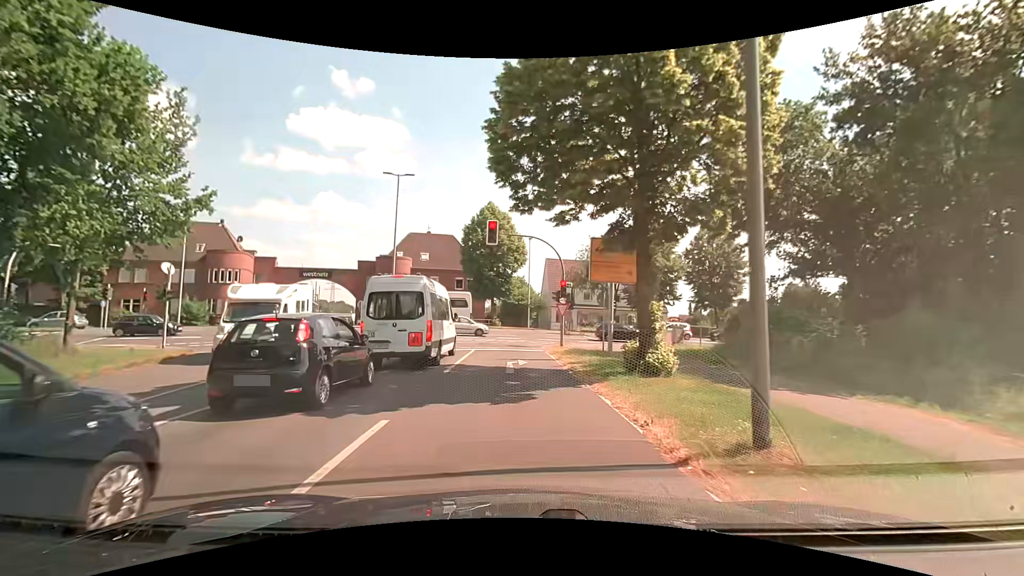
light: Day
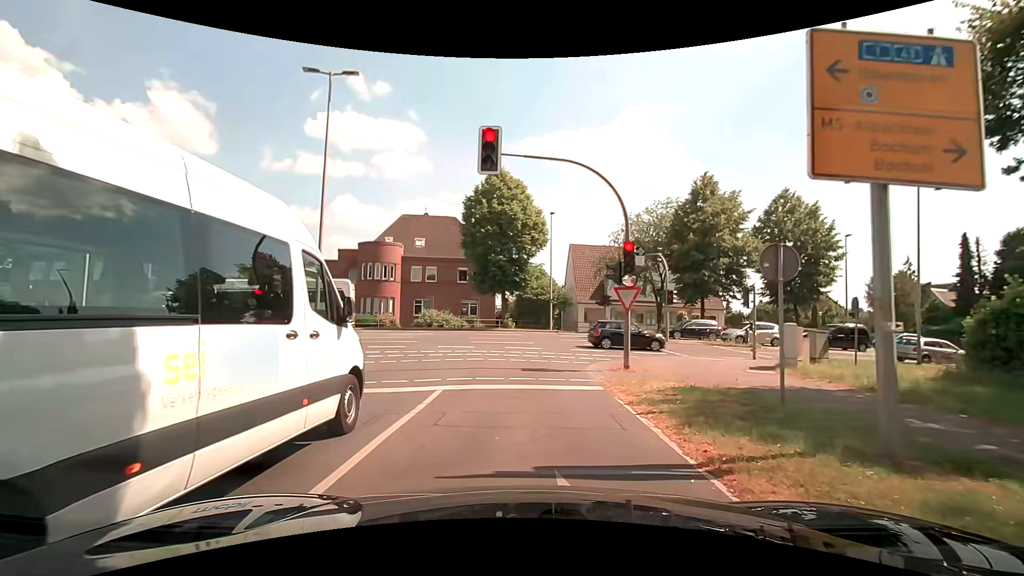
(-0.1, +13.0) m; -2°
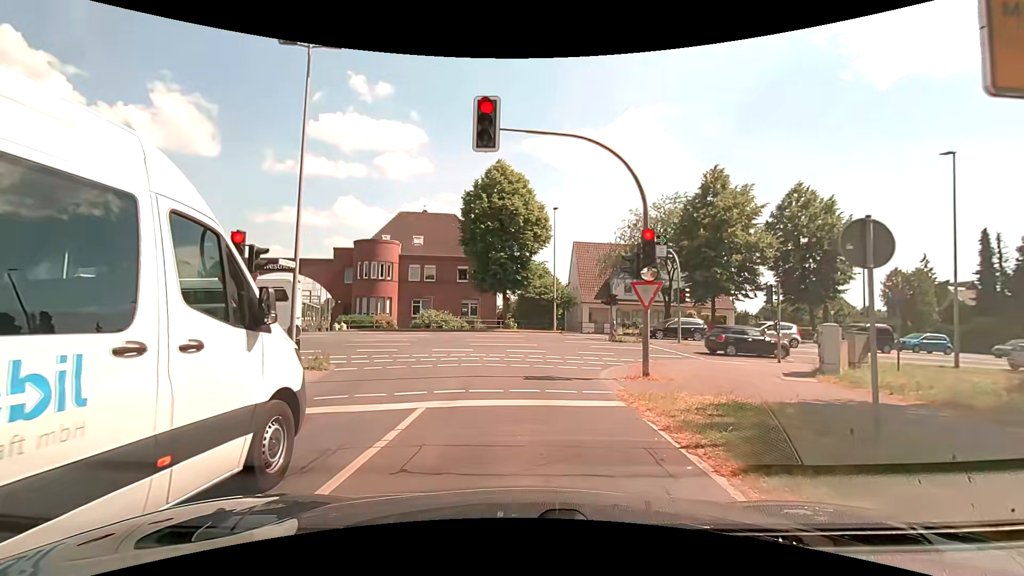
(0.0, +1.9) m; +1°
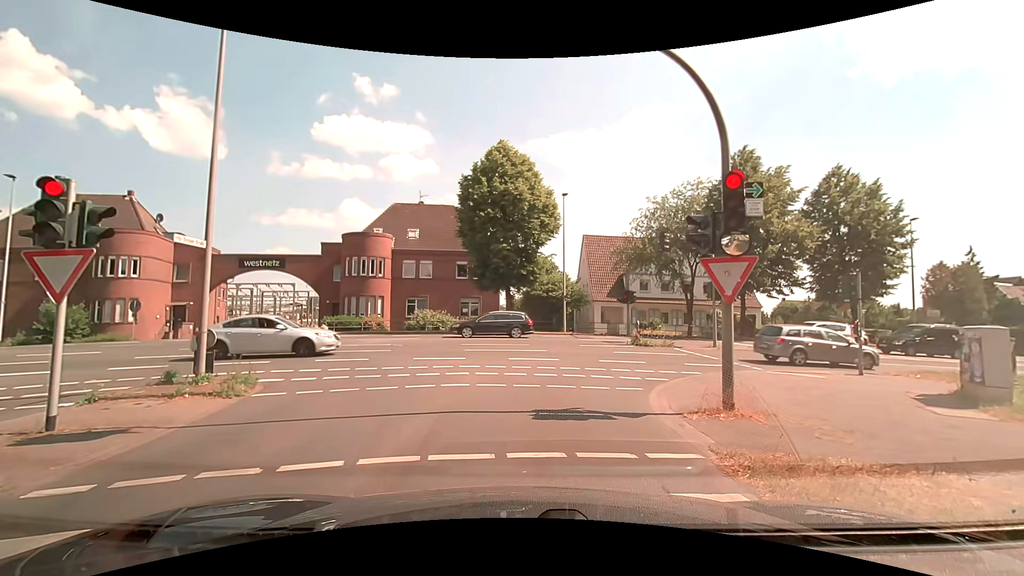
(0.0, +4.4) m; +1°
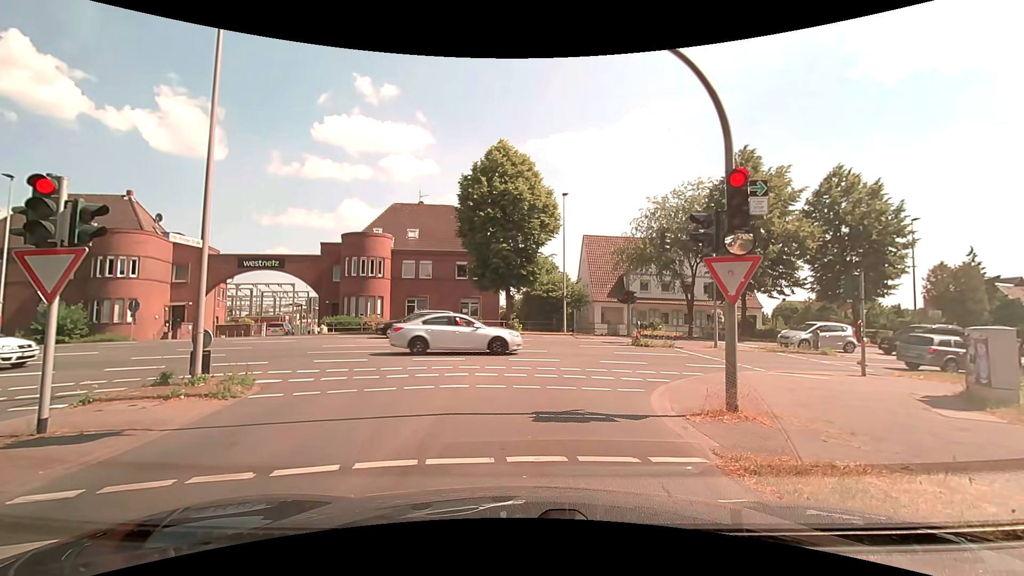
(0.0, +0.2) m; 0°
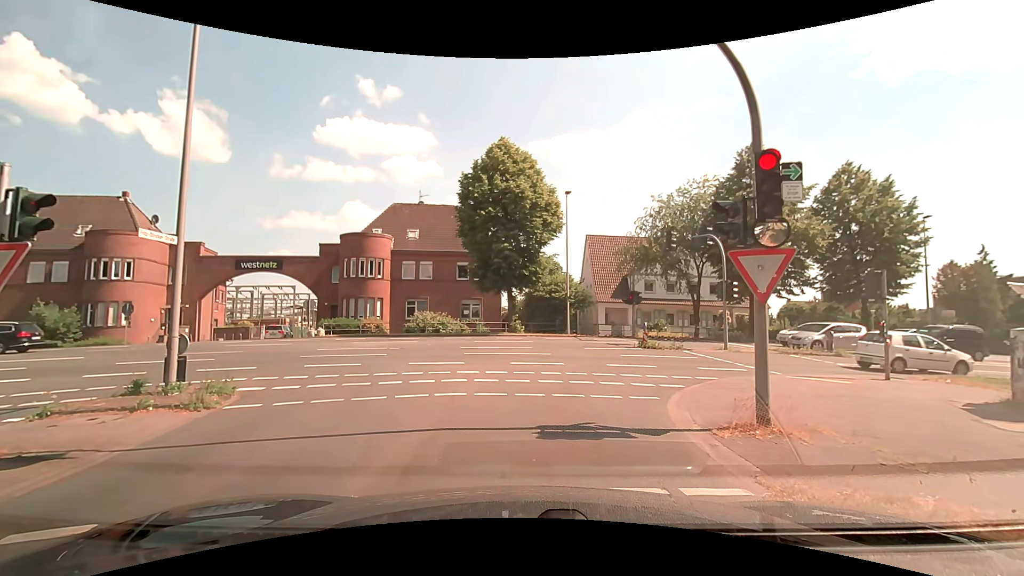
(0.0, +0.9) m; 0°
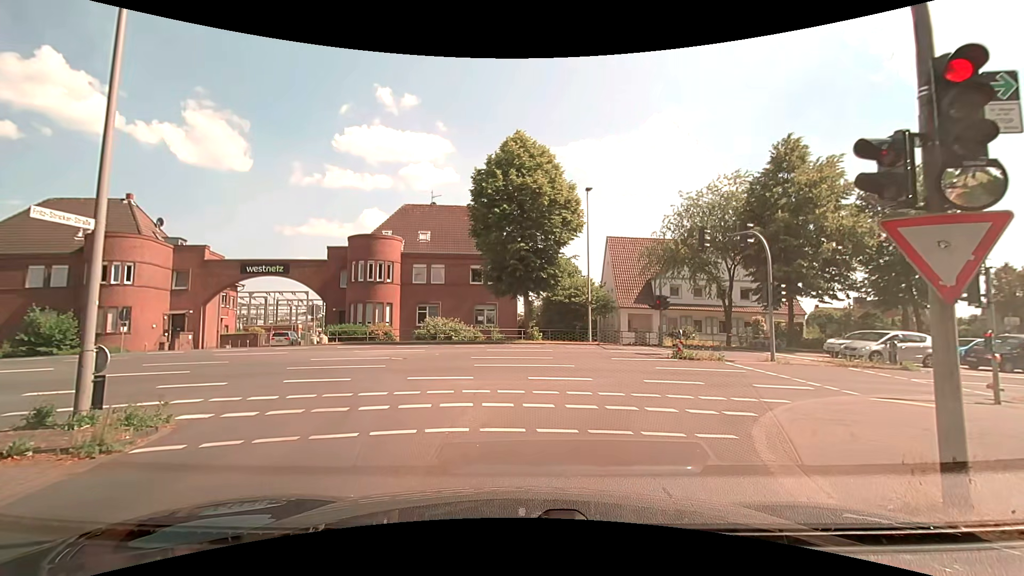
(0.0, +2.5) m; 0°
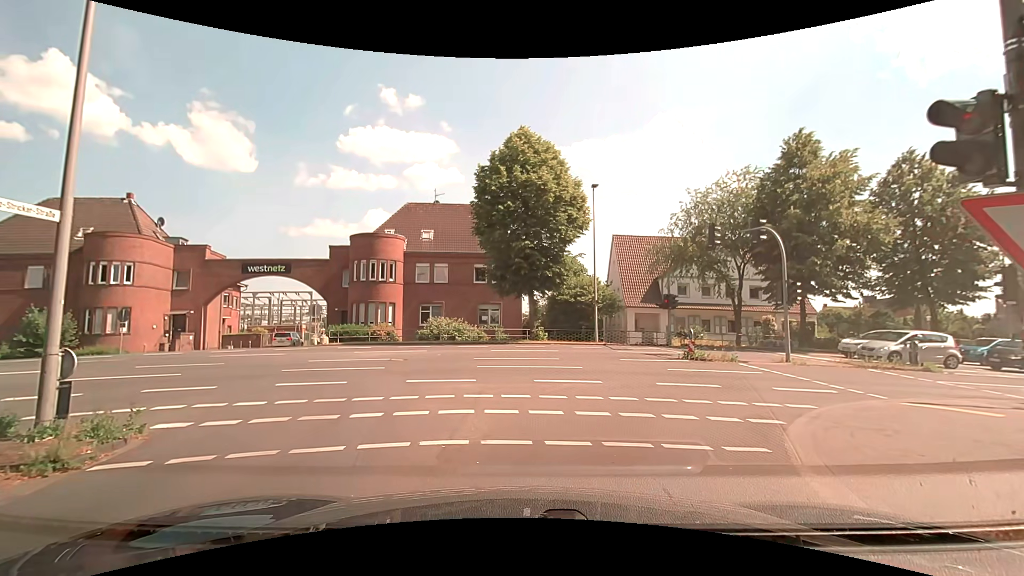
(0.0, +0.7) m; 0°
